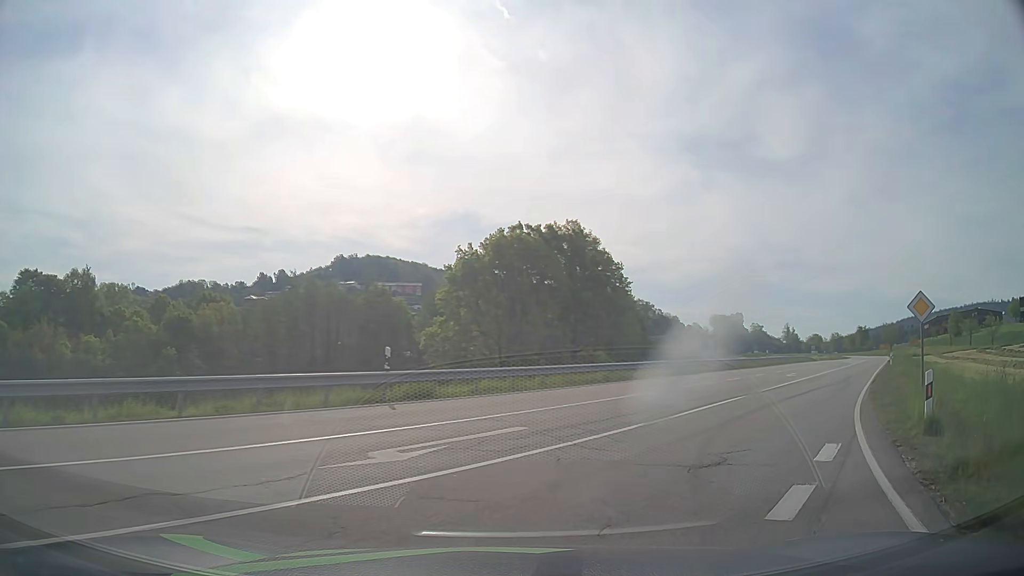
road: secondary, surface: asphalt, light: Day
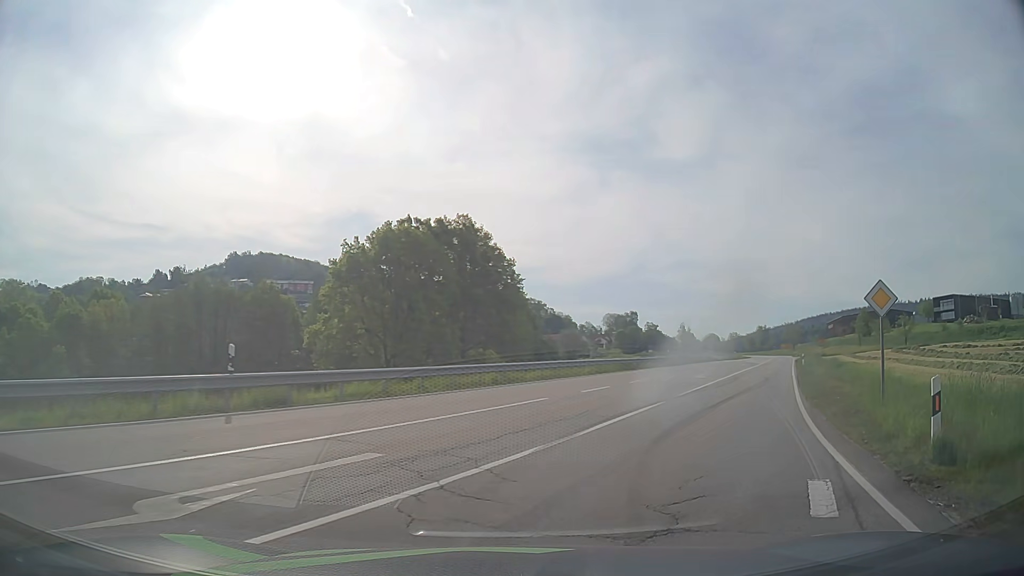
(+0.3, +3.2) m; +9°
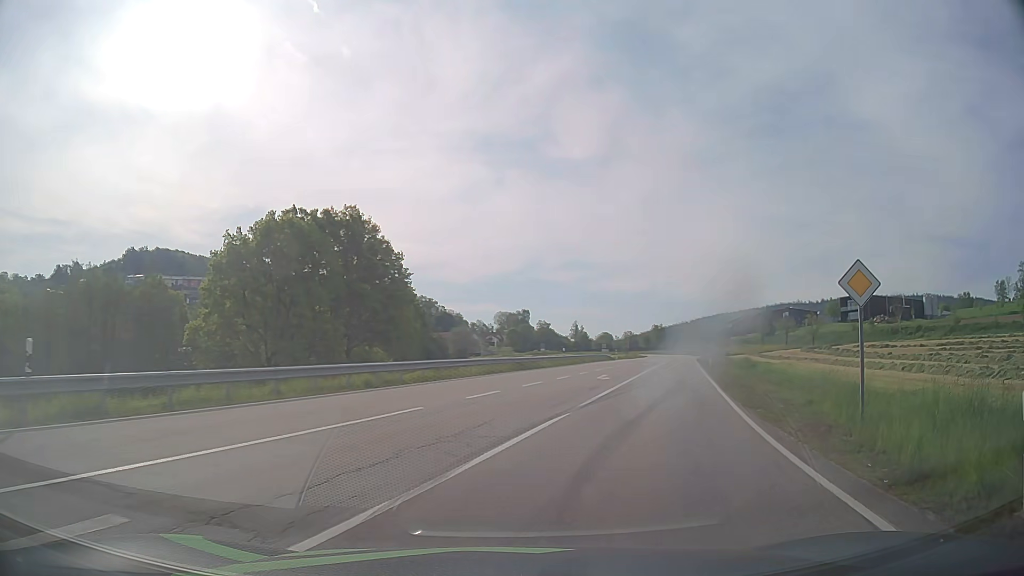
(+0.3, +3.7) m; +9°
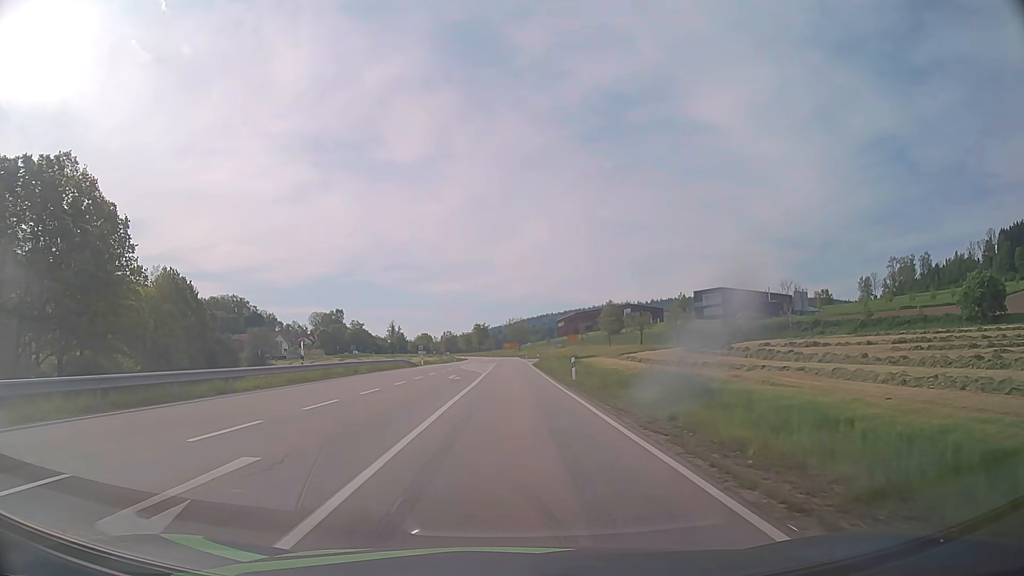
(+5.7, +25.5) m; +15°
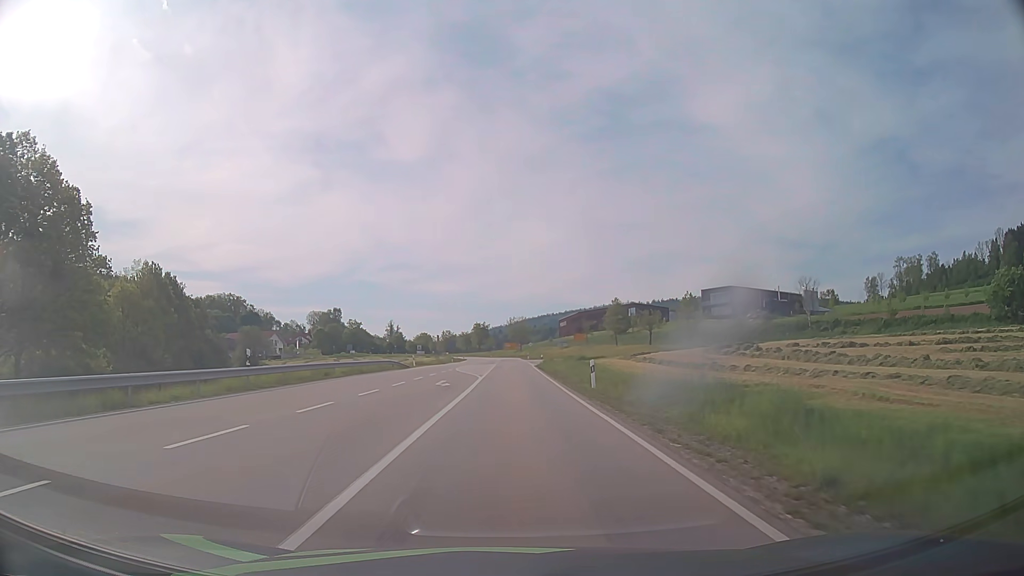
(0.0, +6.8) m; 0°
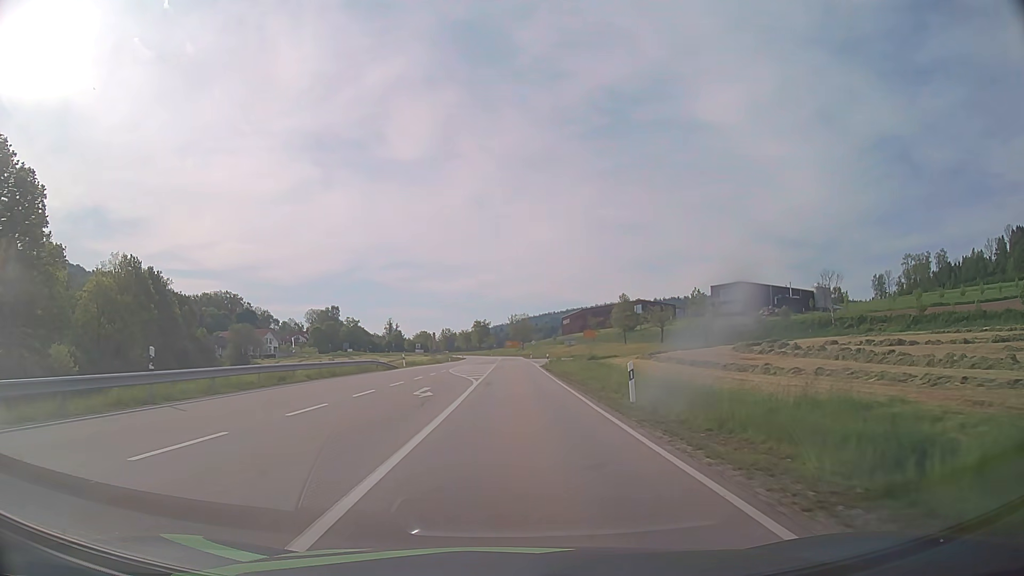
(0.0, +7.3) m; 0°
